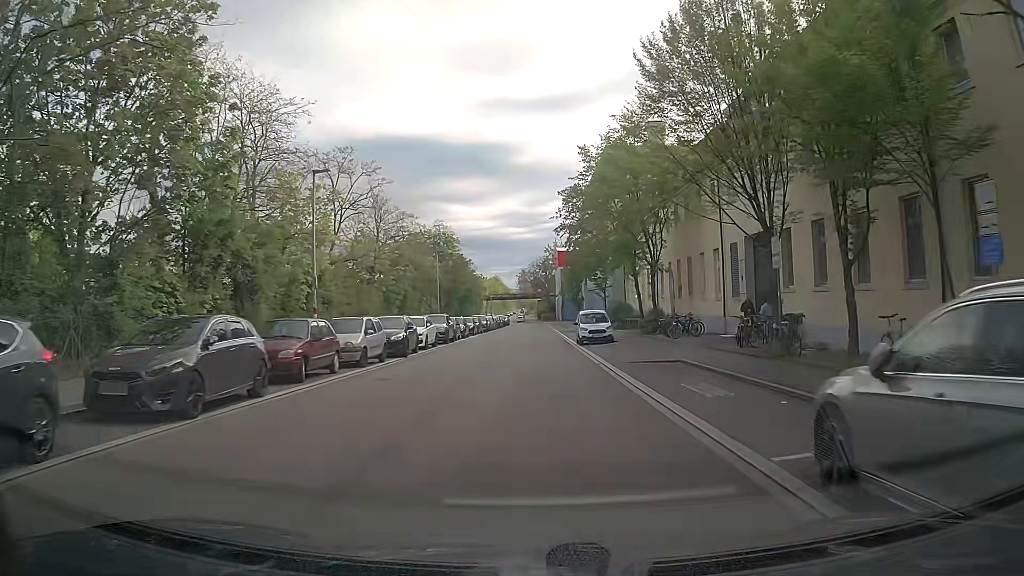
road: tertiary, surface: asphalt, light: Day
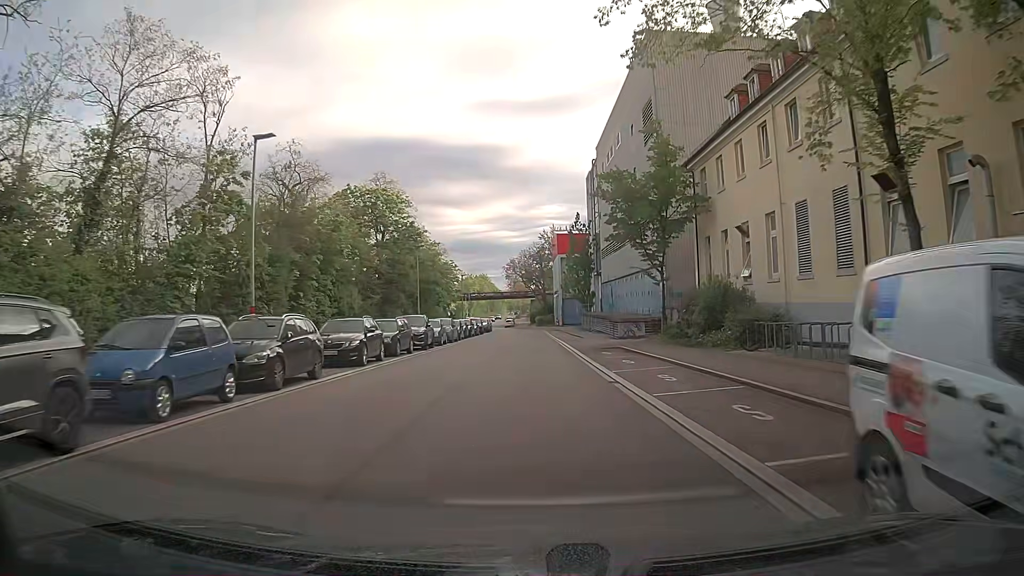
(-0.1, +32.8) m; 0°
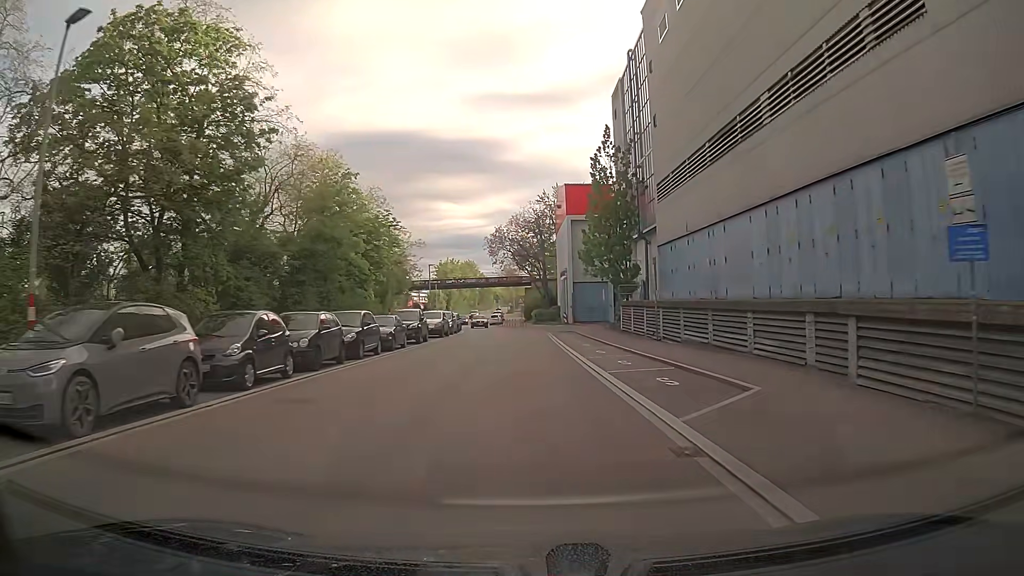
(+0.2, +35.8) m; 0°
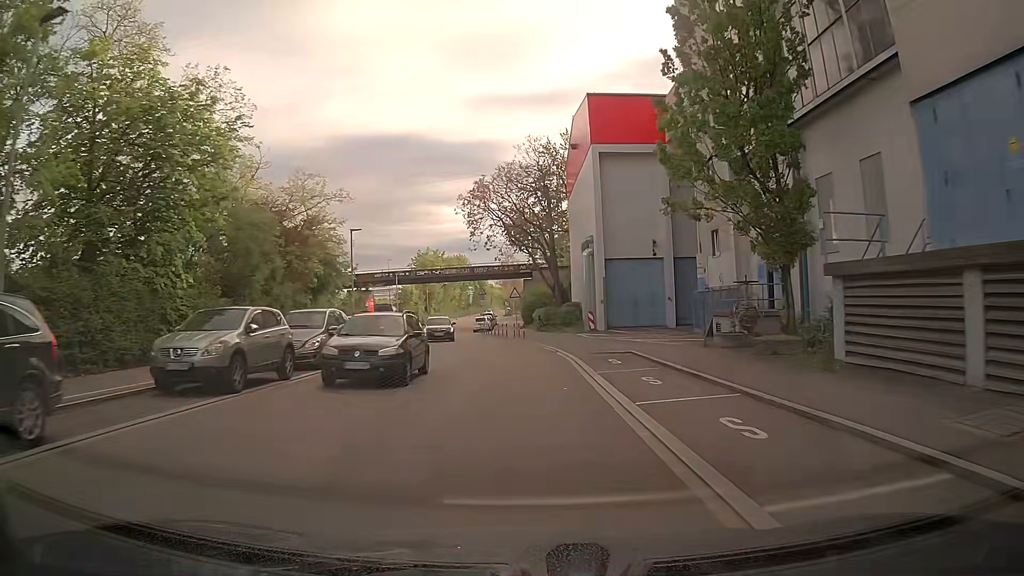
(+0.2, +28.8) m; 0°
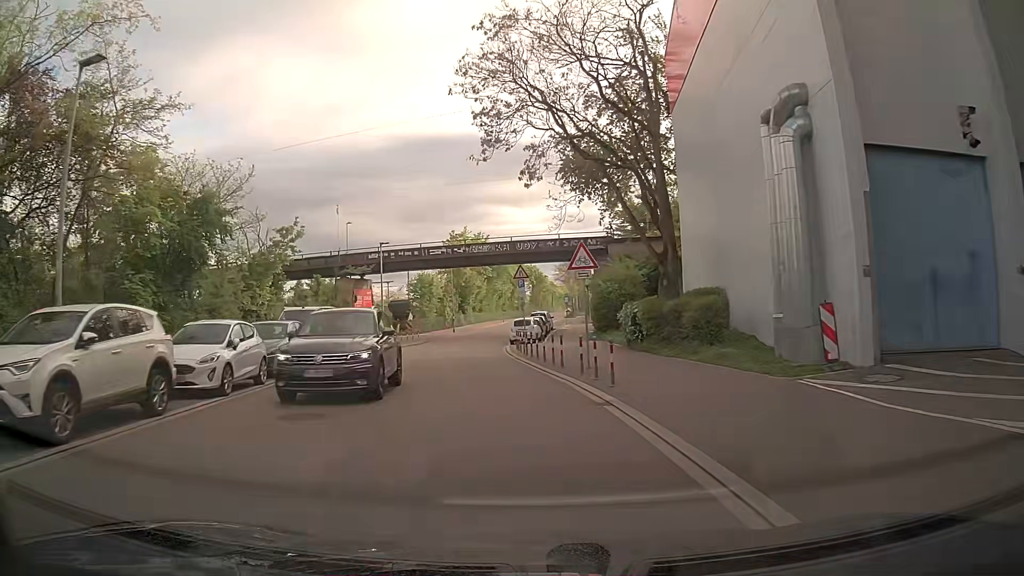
(-0.2, +27.3) m; -3°
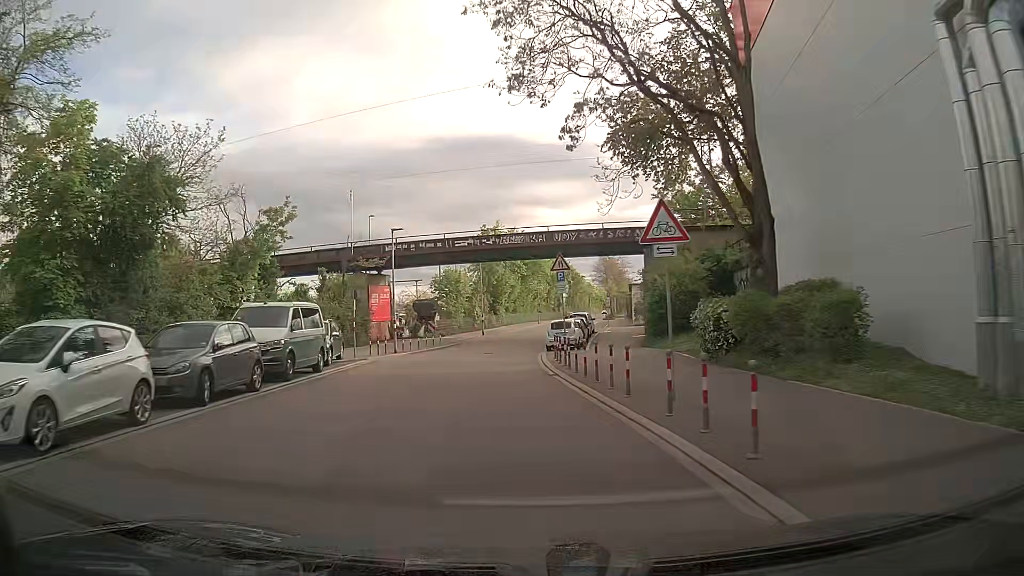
(-0.3, +6.6) m; -4°
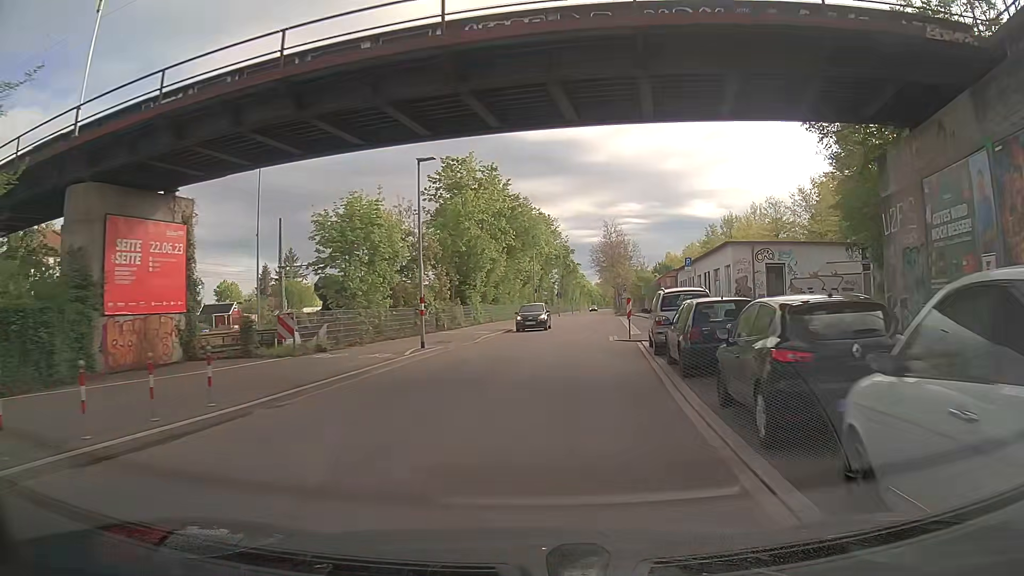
(-1.5, +32.5) m; +1°
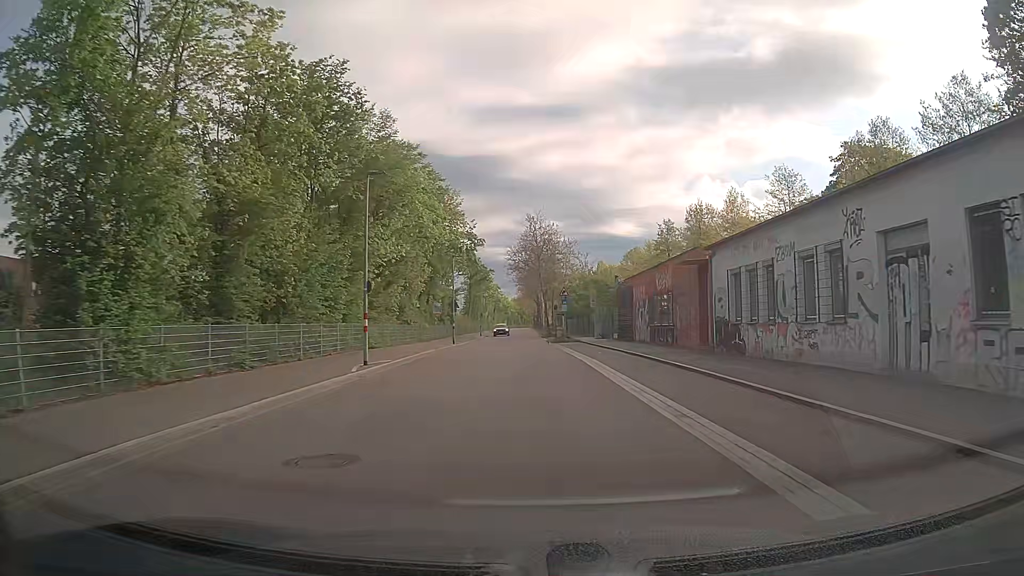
(+3.1, +33.6) m; +7°
(0, +10) (0, +20) (0, +30) (0, +40) (0, +50) (0, +60) (0, +70) (0, +80) (0, +90) (0, +100) m
